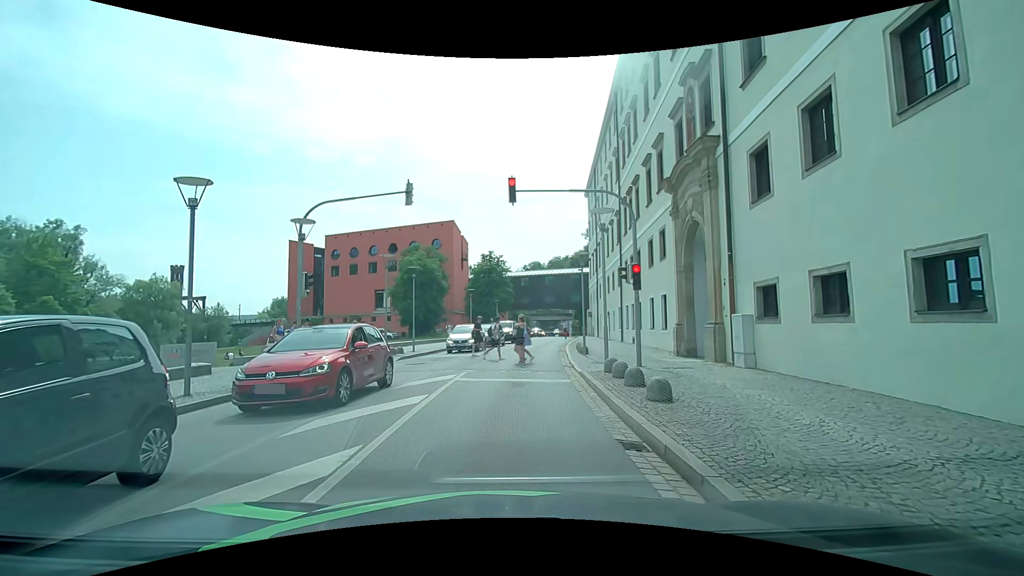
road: tertiary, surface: asphalt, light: Day
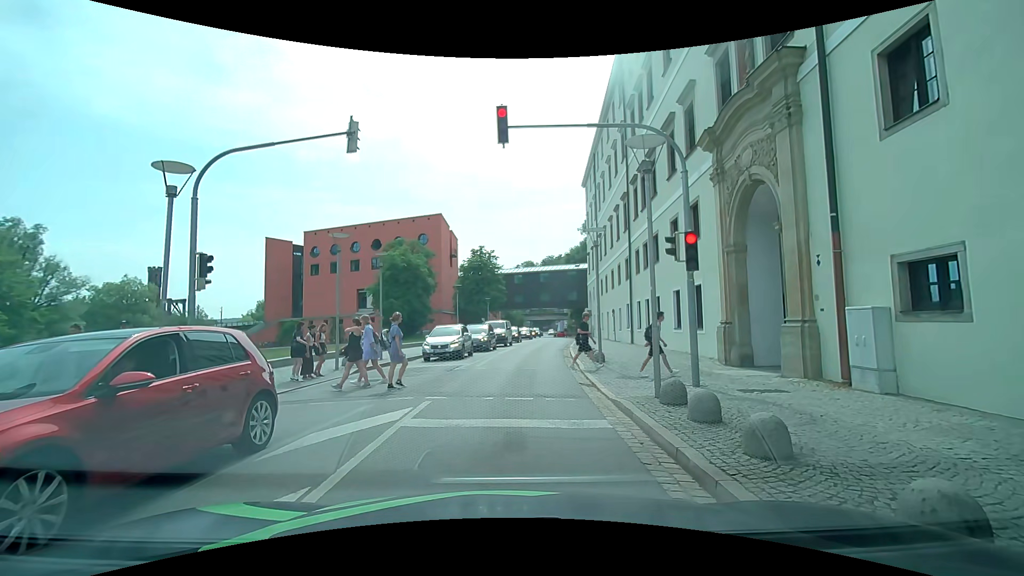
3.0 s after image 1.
(+0.2, +5.4) m; +3°
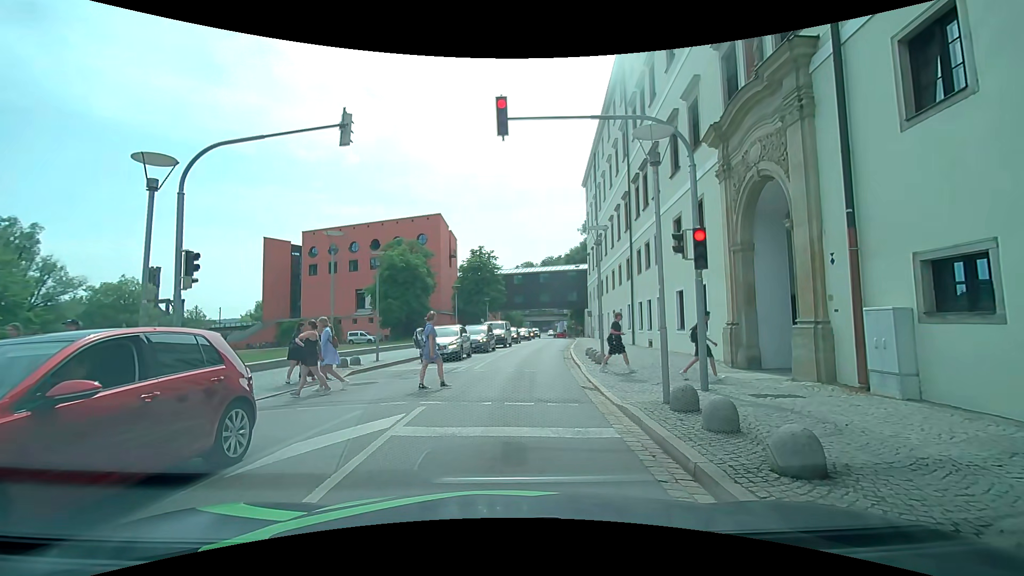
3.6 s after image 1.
(0.0, +0.5) m; 0°
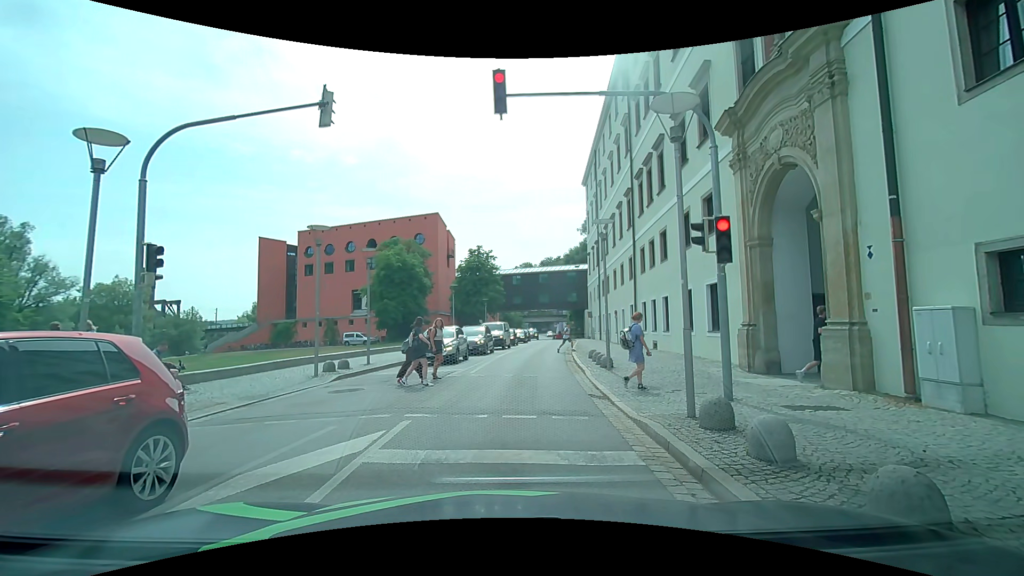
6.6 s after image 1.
(0.0, +1.2) m; 0°
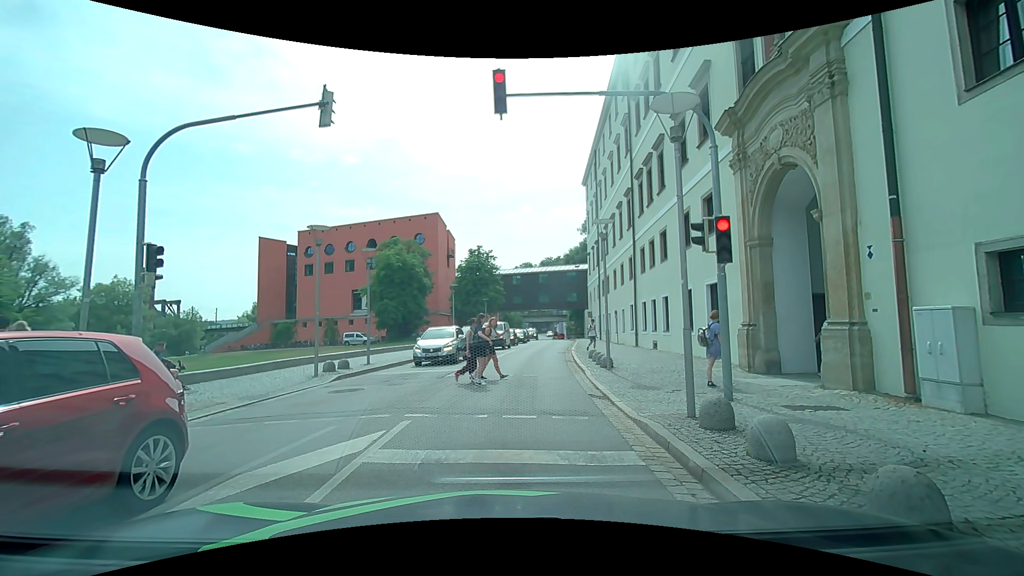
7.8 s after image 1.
(0.0, 0.0) m; 0°
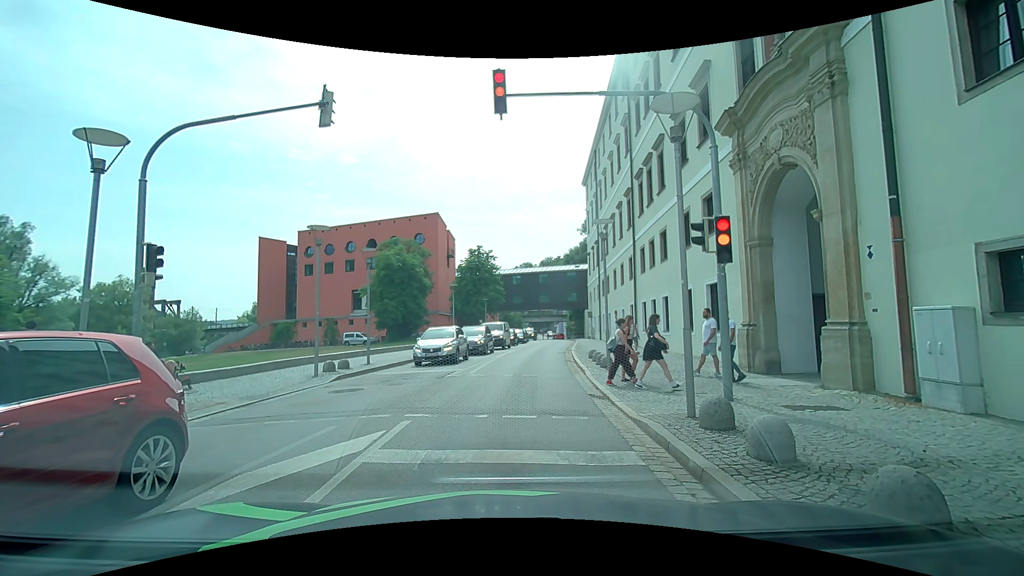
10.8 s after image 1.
(0.0, 0.0) m; 0°
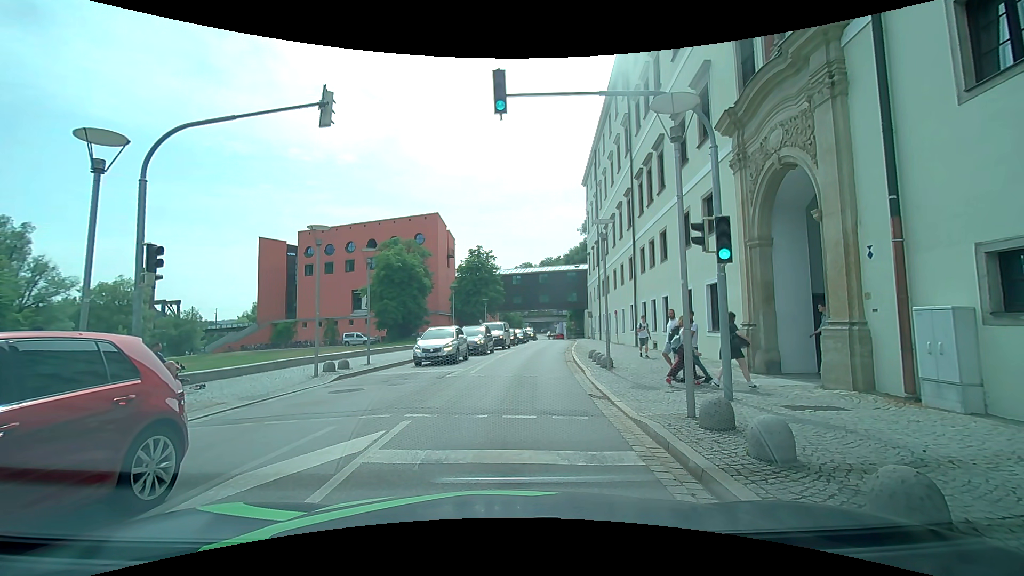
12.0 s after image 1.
(0.0, 0.0) m; 0°
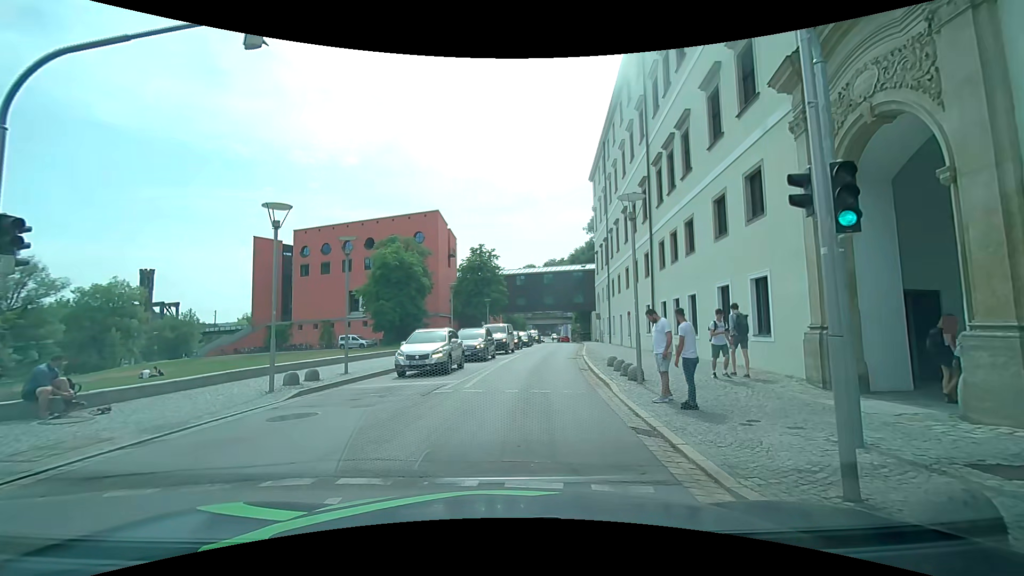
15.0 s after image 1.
(-0.1, +3.4) m; -2°
